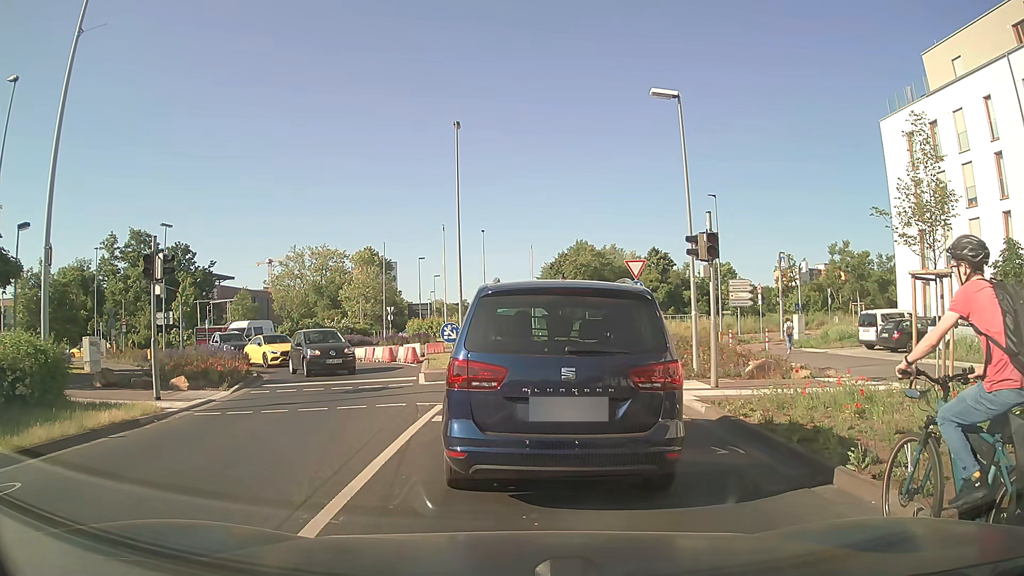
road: secondary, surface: asphalt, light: Day
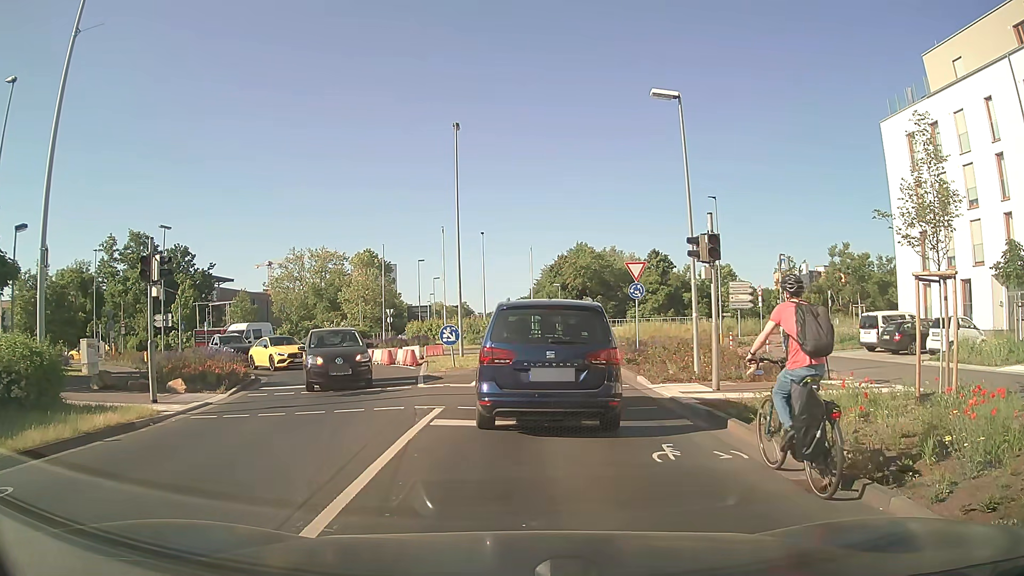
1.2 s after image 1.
(0.0, +0.1) m; 0°
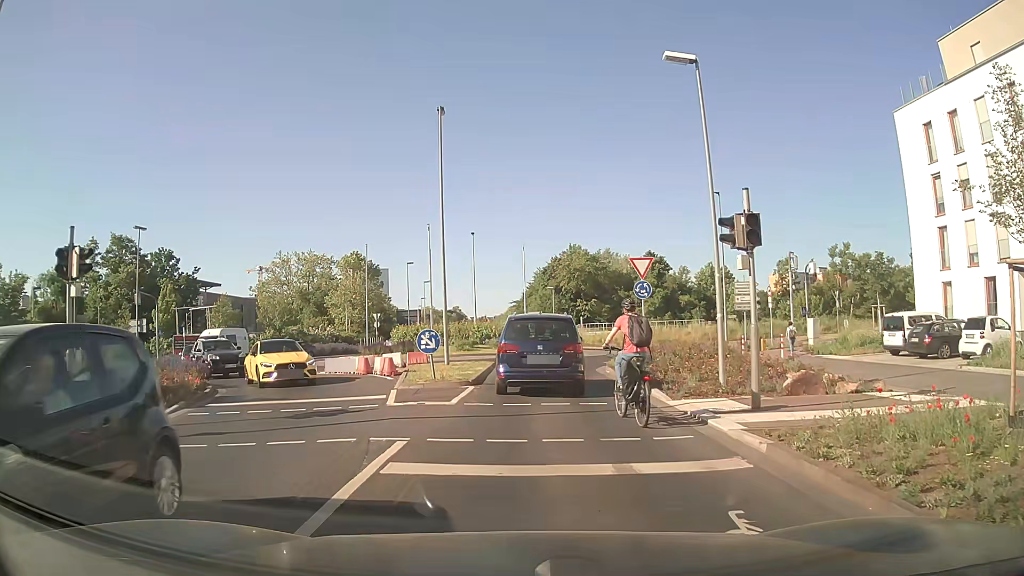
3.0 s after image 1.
(0.0, +3.1) m; 0°
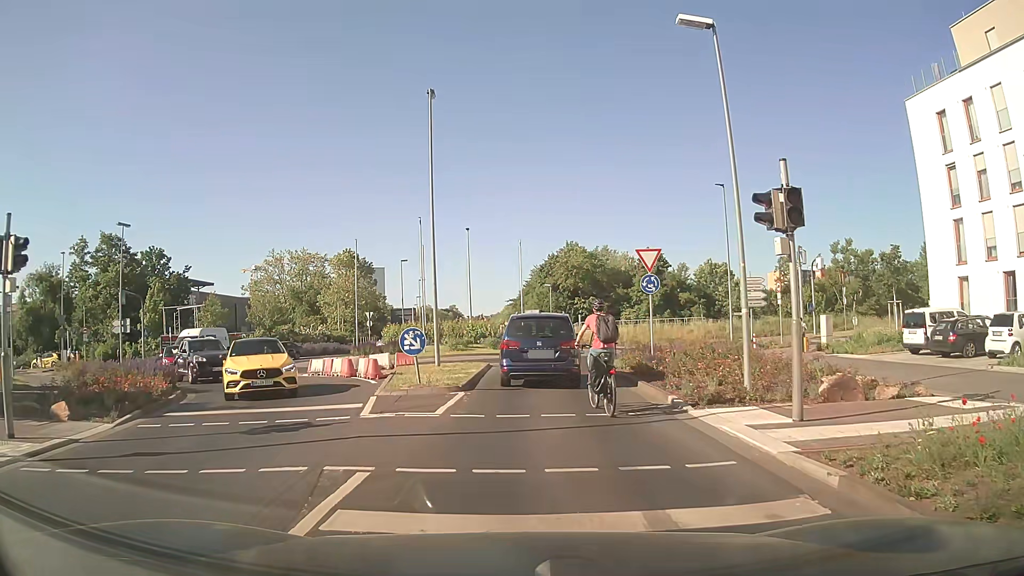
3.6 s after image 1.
(0.0, +2.0) m; 0°
(0, +10) (+1, +20) (+3, +30) (+7, +39) (+6, +49) (+1, +58) (-1, +67) (-2, +77) (-2, +87) (-2, +97) m
